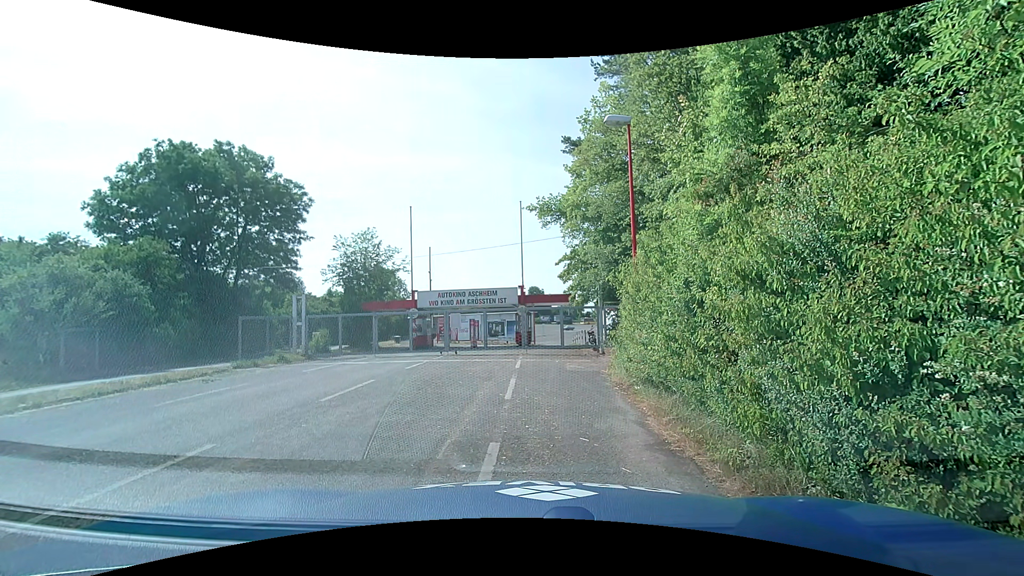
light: Day
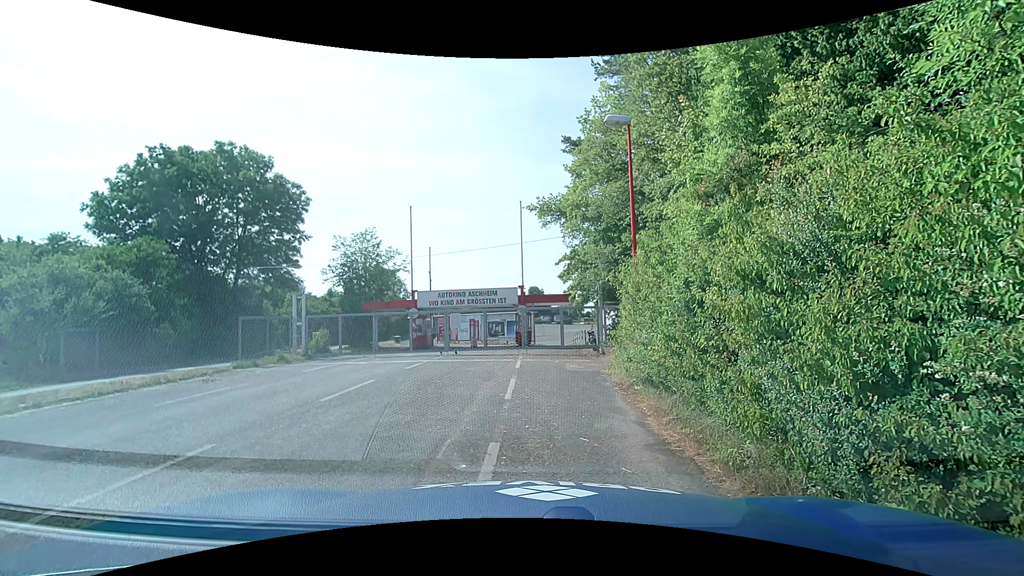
(0.0, 0.0) m; 0°
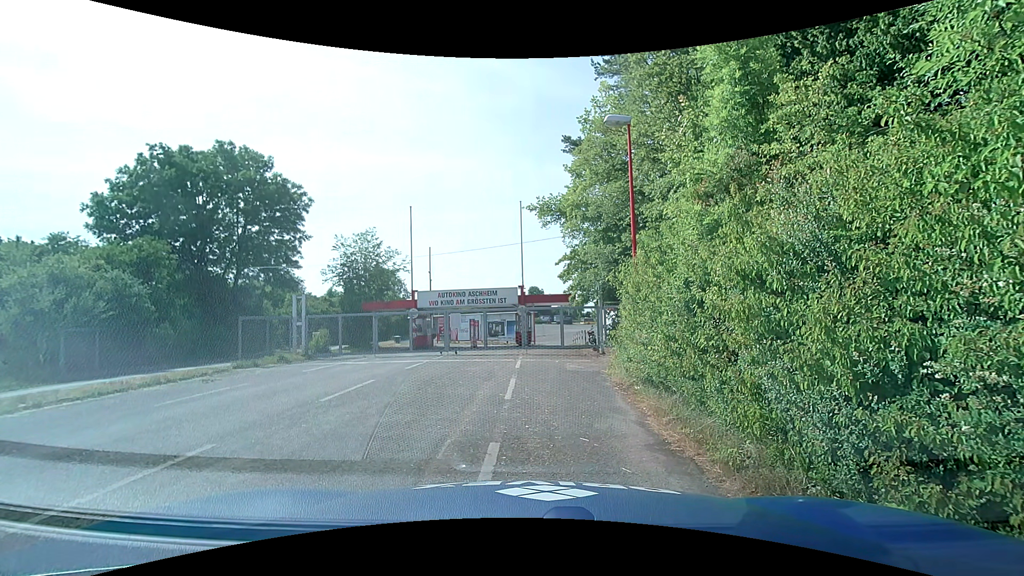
(0.0, 0.0) m; 0°
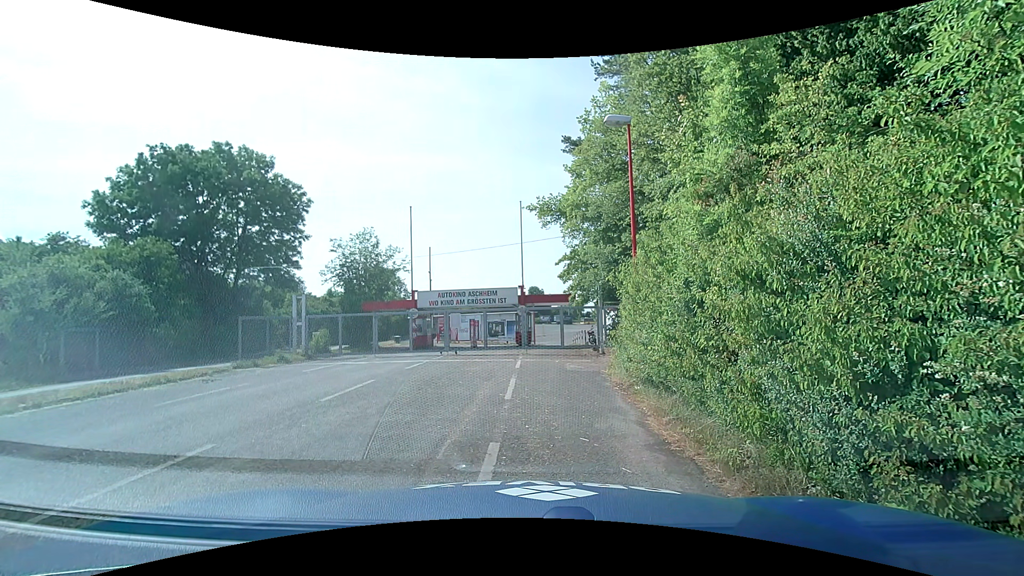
(0.0, 0.0) m; 0°
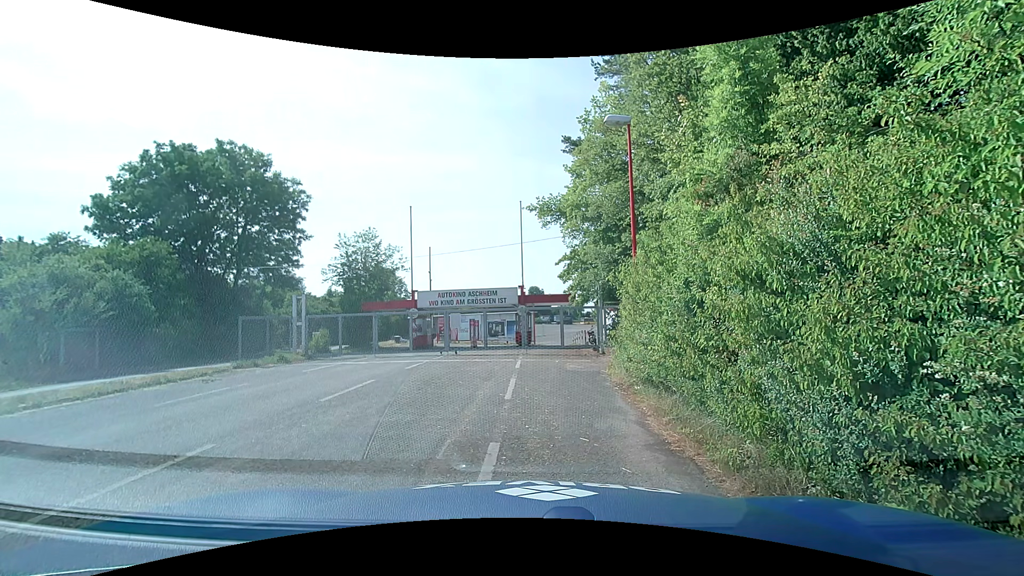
(0.0, 0.0) m; 0°
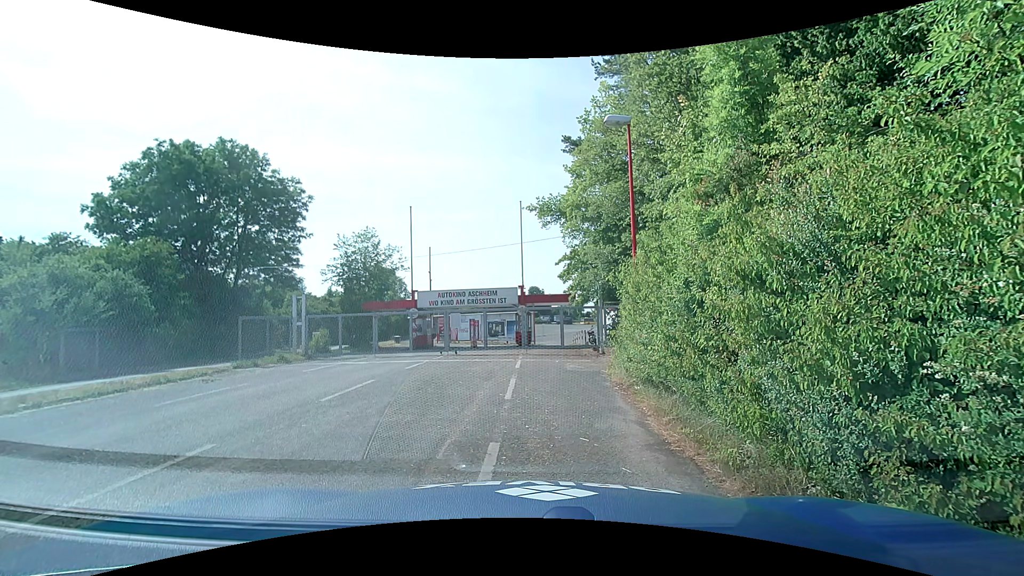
(0.0, 0.0) m; 0°
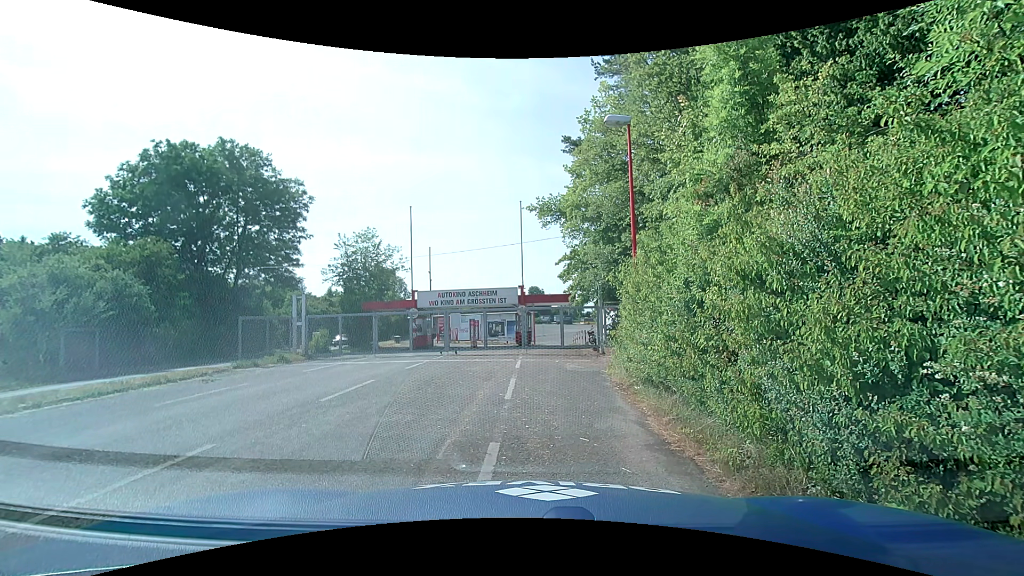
(0.0, 0.0) m; 0°
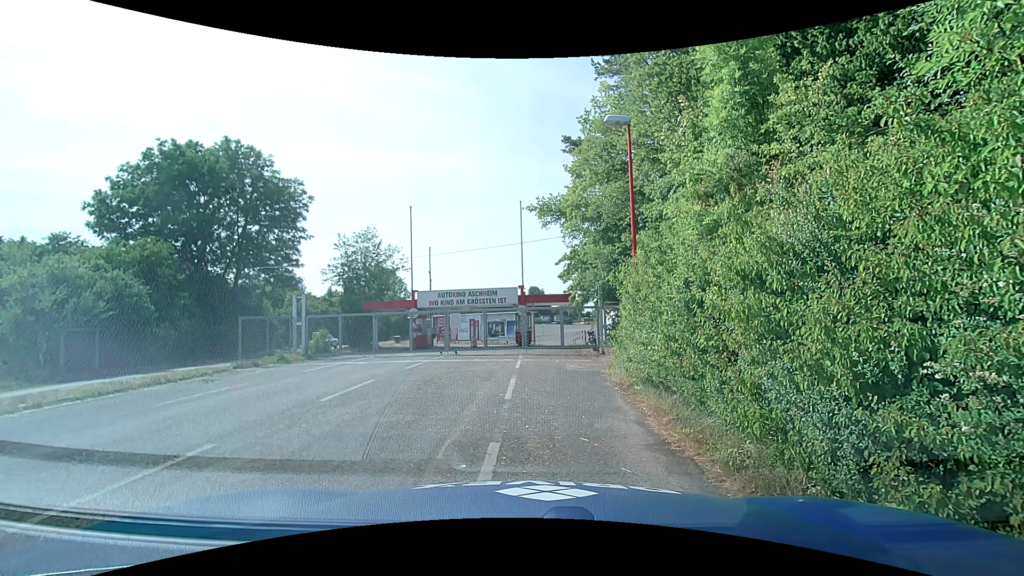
(0.0, 0.0) m; 0°
